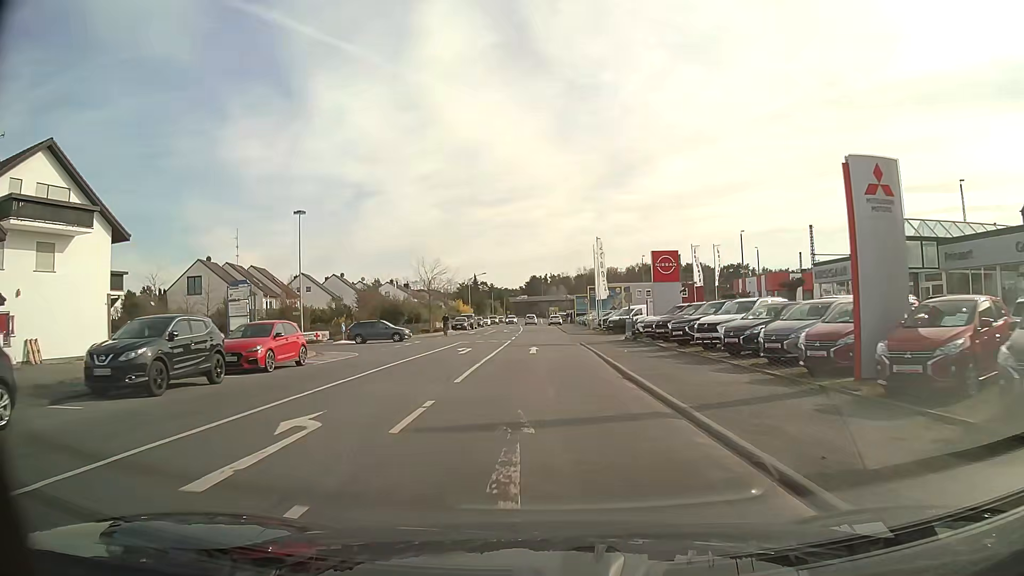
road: tertiary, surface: asphalt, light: Day
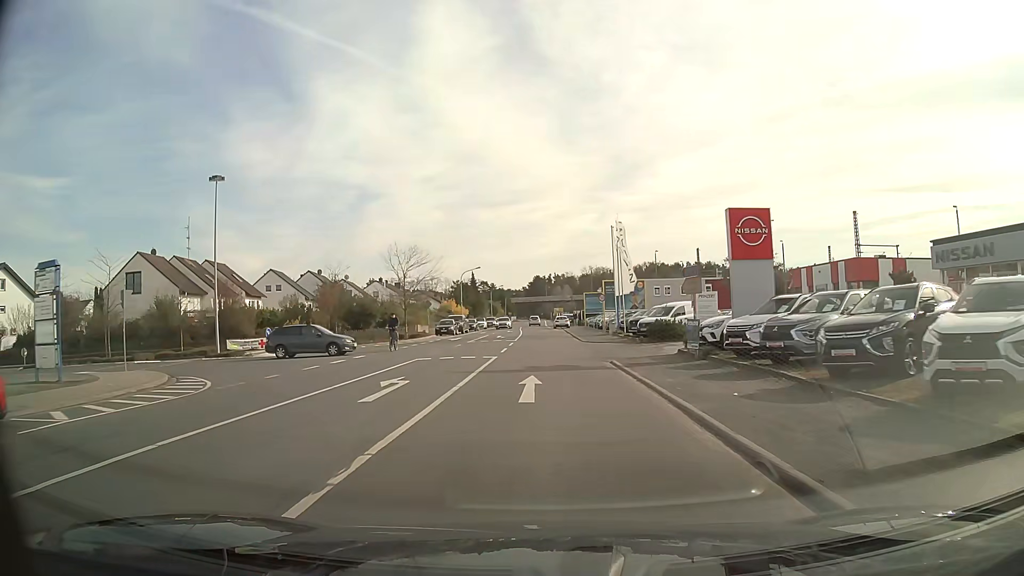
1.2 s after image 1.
(-0.1, +14.1) m; -1°
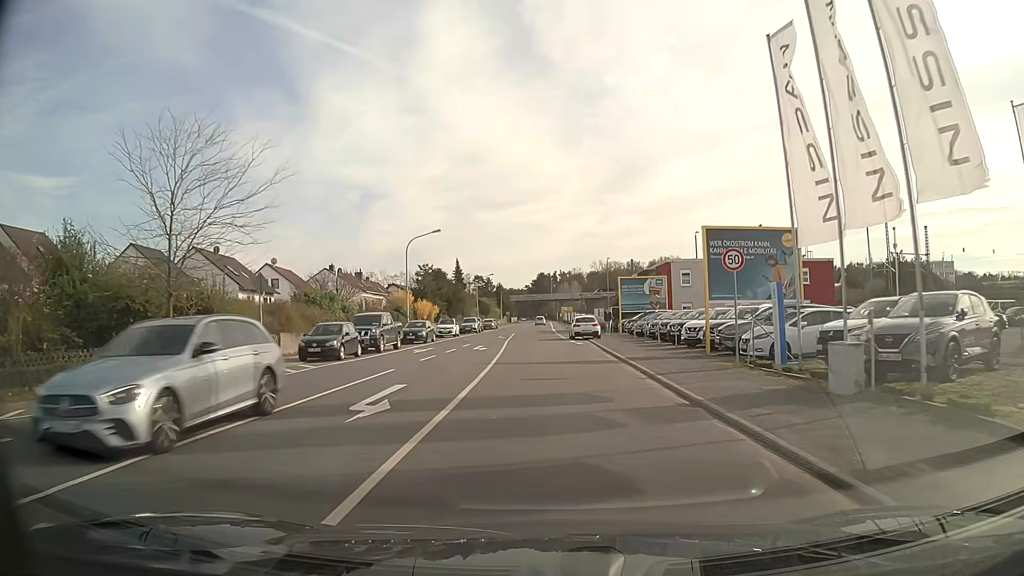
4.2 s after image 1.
(-0.1, +36.1) m; 0°
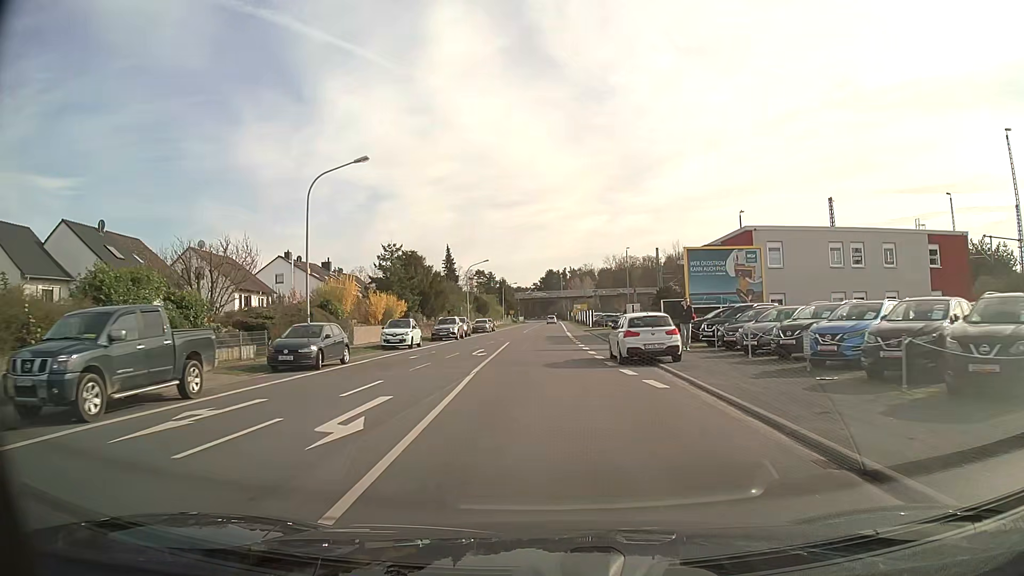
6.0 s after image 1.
(-0.1, +22.1) m; -1°
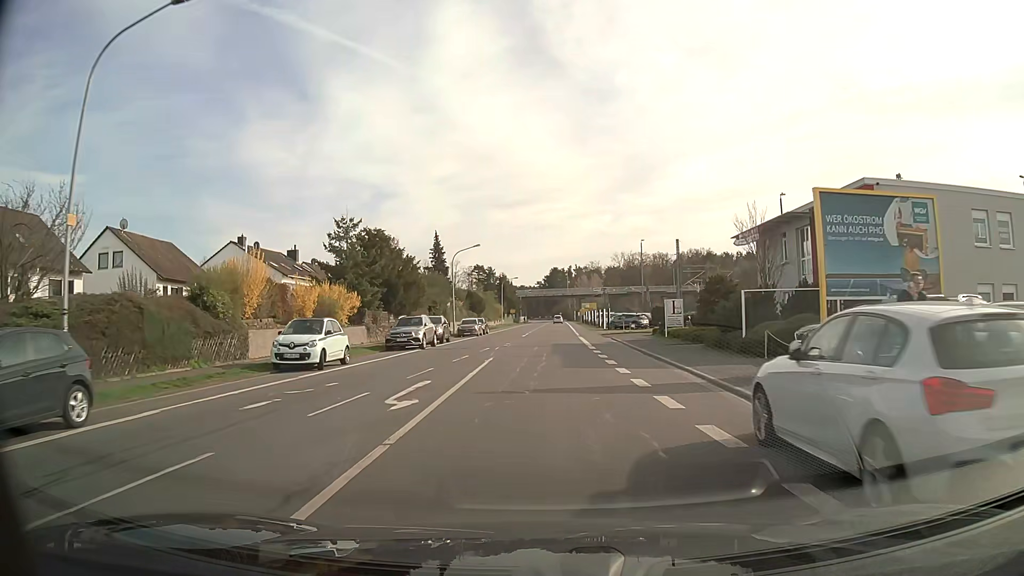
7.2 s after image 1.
(-0.1, +15.0) m; 0°
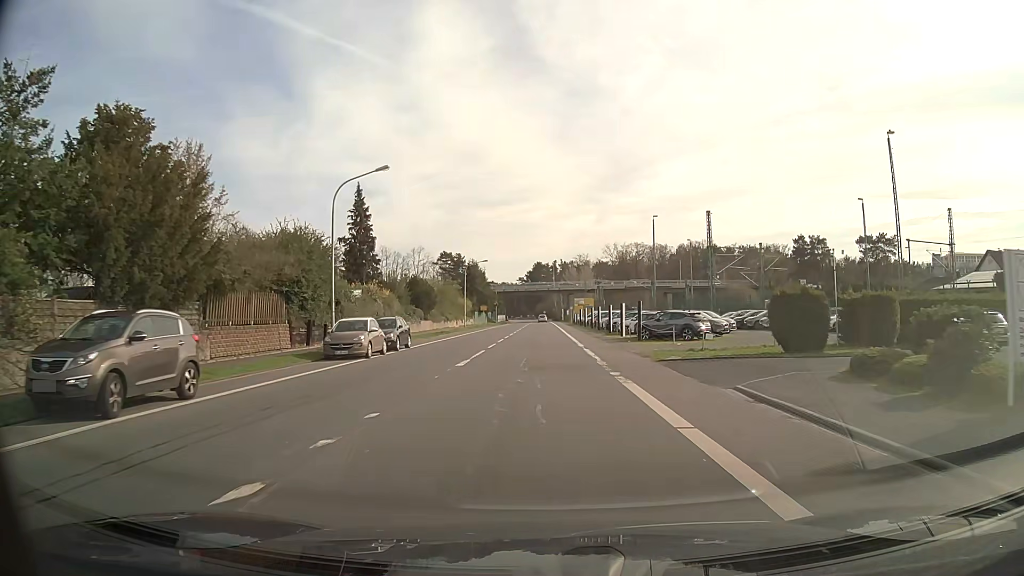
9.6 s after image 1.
(+0.4, +30.3) m; +1°
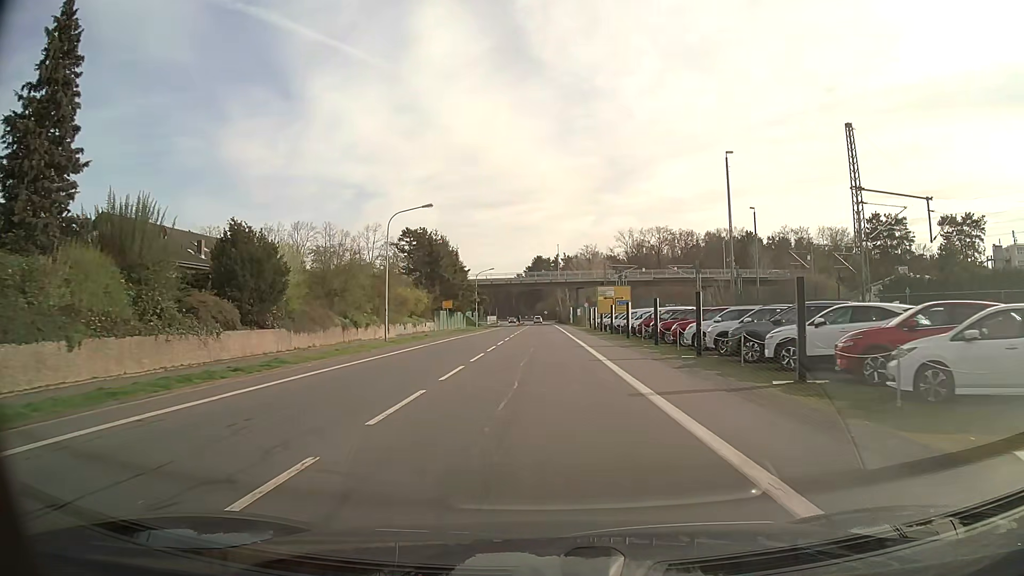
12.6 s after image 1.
(0.0, +38.7) m; 0°
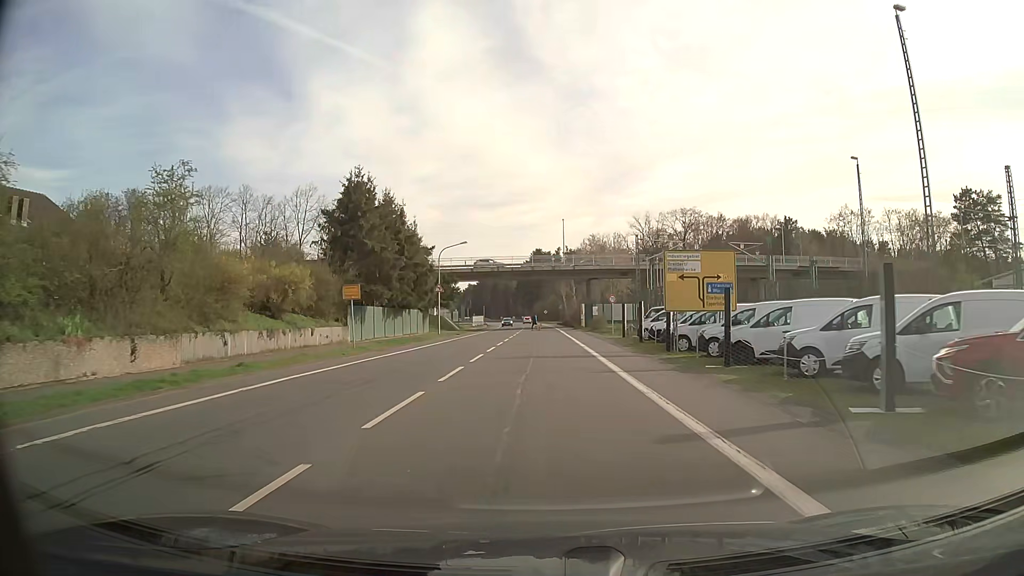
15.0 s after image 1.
(0.0, +30.8) m; 0°
(0, +10) (0, +20) (0, +30) (0, +40) (0, +50) (-1, +60) (-1, +70) (-1, +80) (-1, +90) (-1, +100) m
